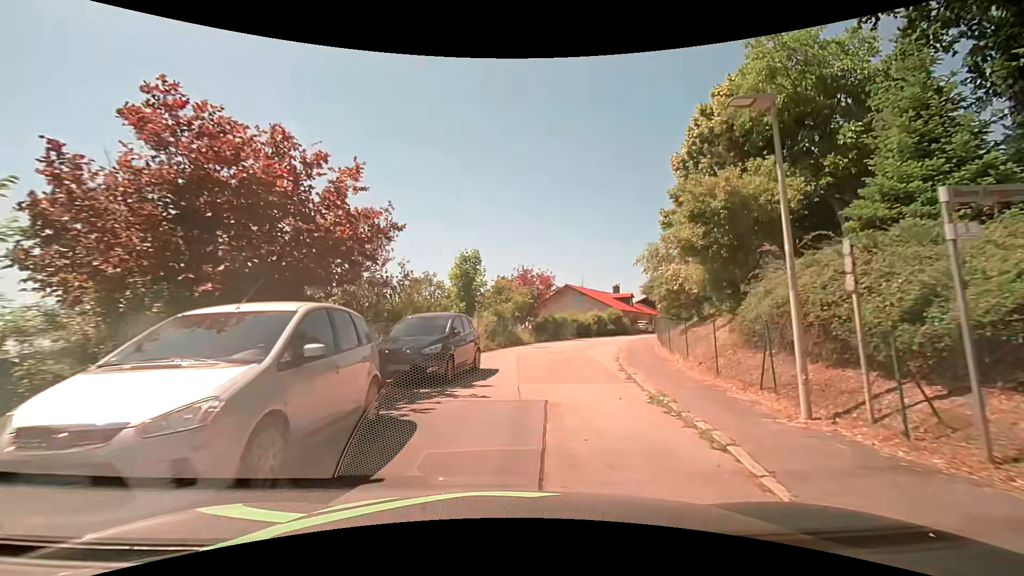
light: Day
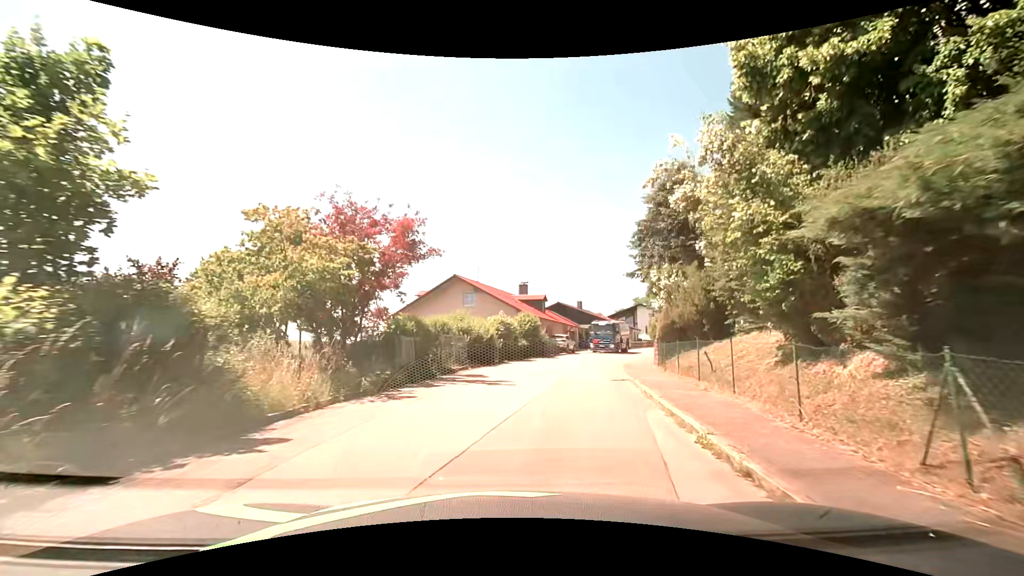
(+2.0, +21.2) m; +12°
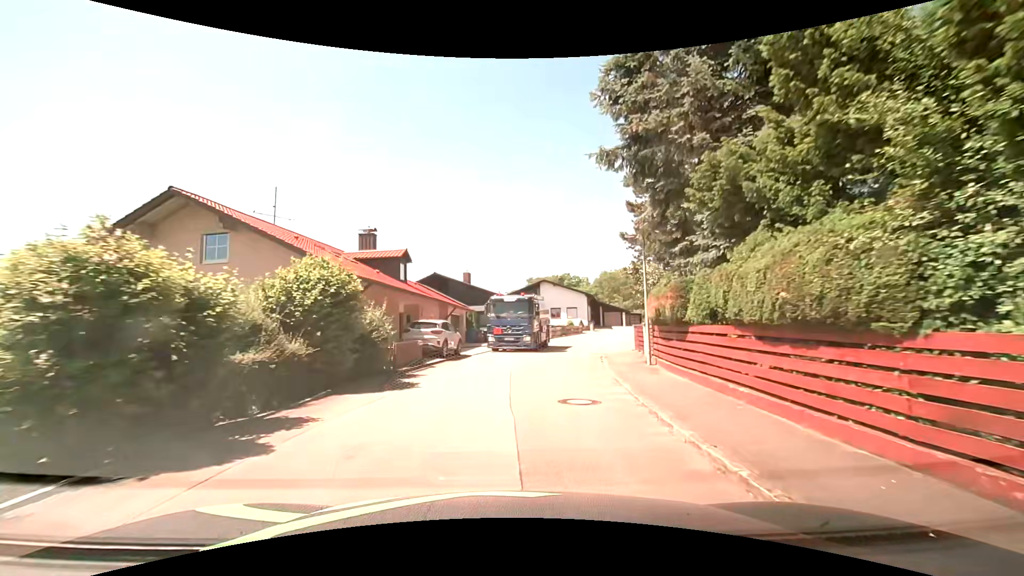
(+2.7, +21.9) m; +14°
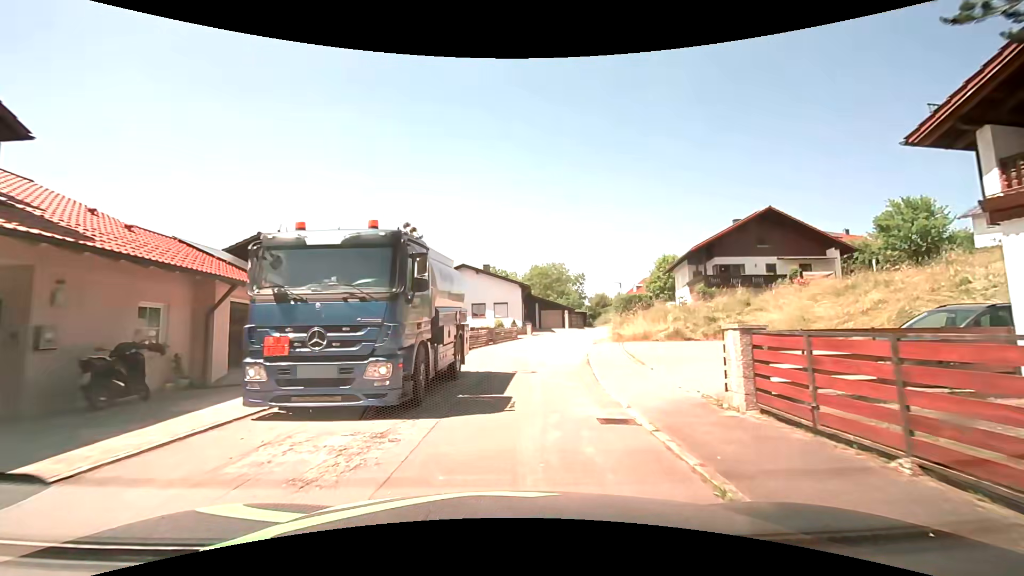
(+1.4, +18.1) m; +10°
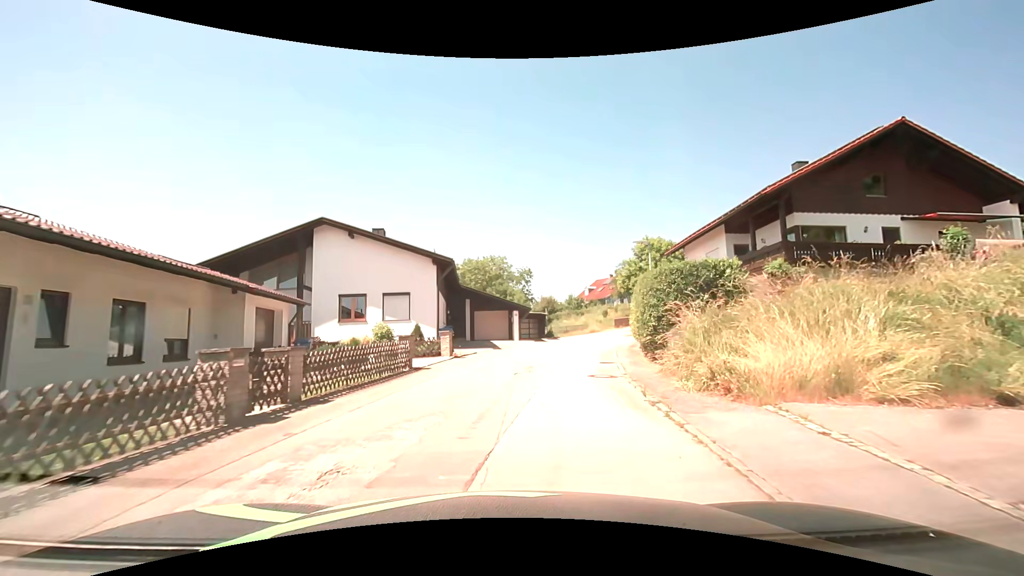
(+1.1, +22.4) m; +6°
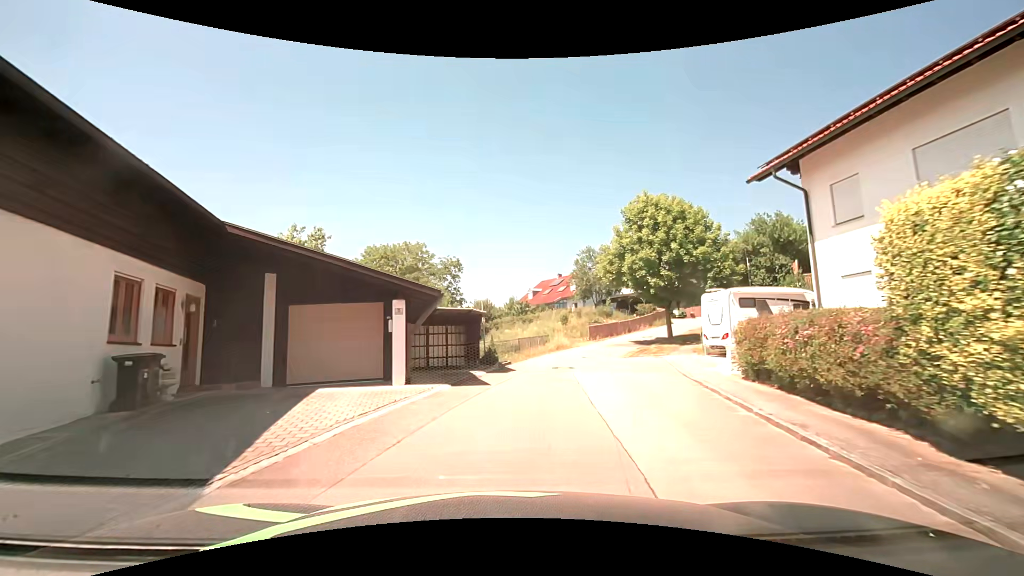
(+1.6, +21.8) m; +8°
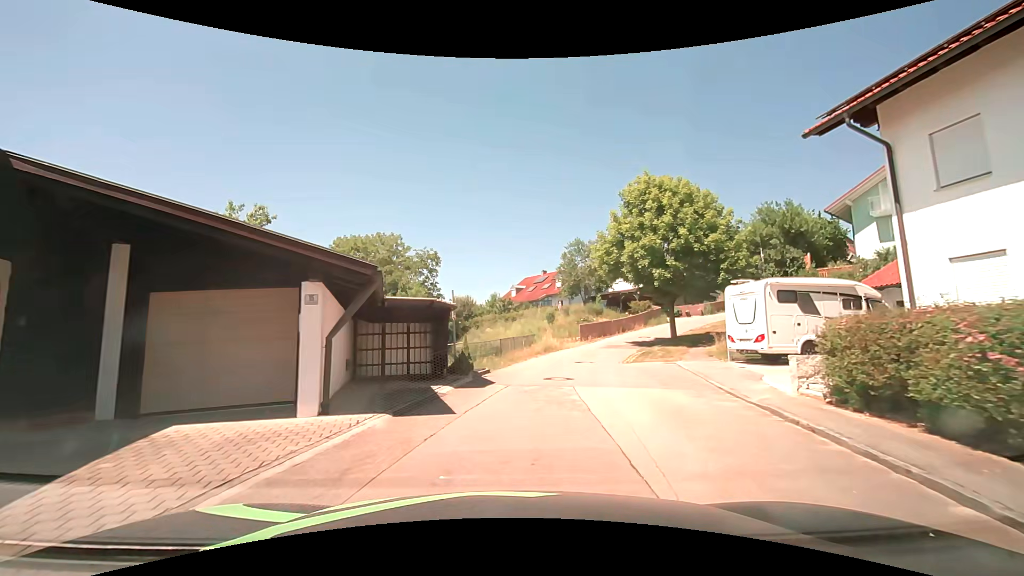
(+0.1, +4.3) m; +2°
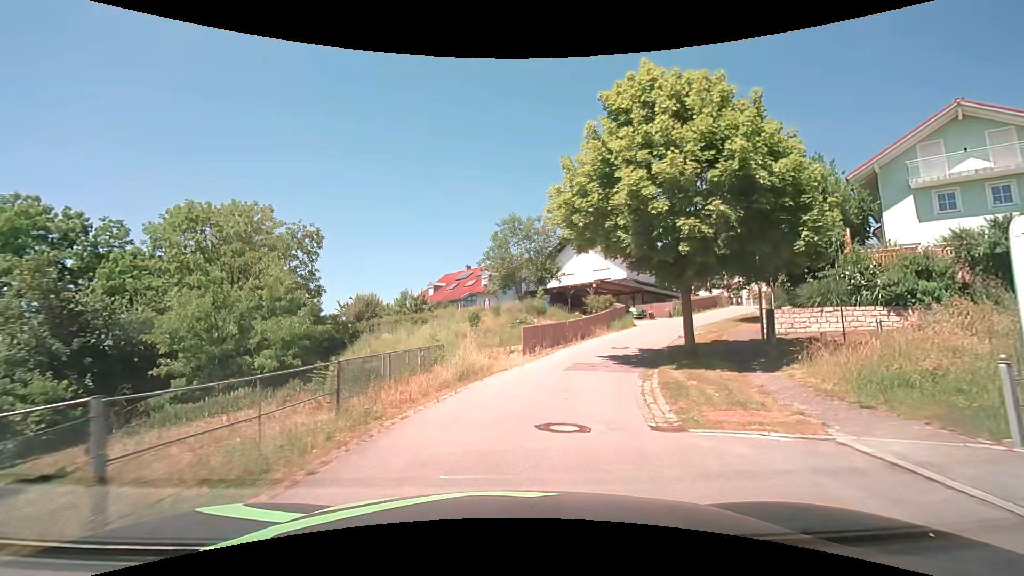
(+0.9, +13.1) m; +9°
(+1, +10) (+3, +20) (+8, +29) (+14, +36) (+20, +44) (+25, +53) (+24, +63) (+19, +71) (+13, +79) (+6, +86) m
